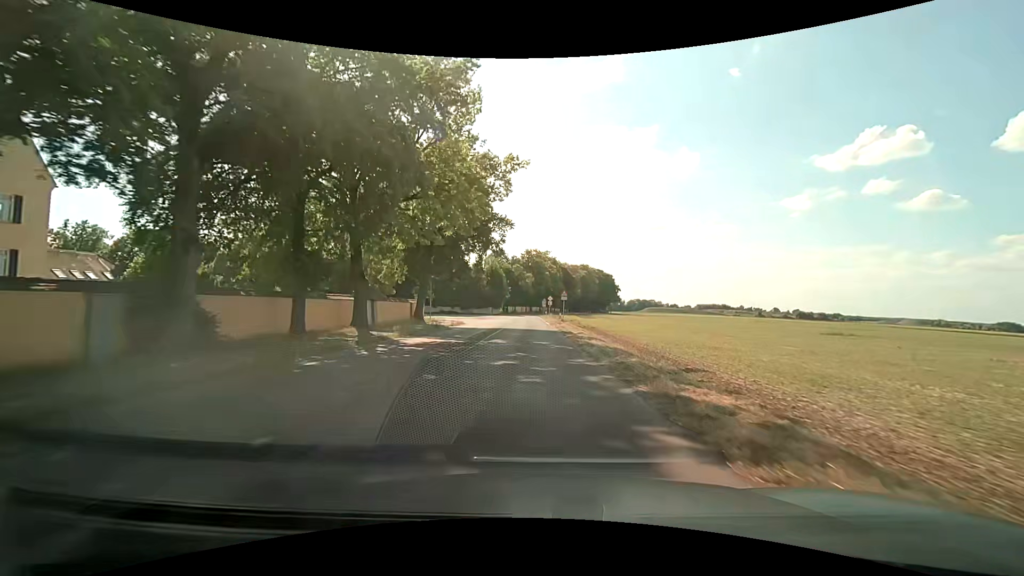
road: unclassified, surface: asphalt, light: Day
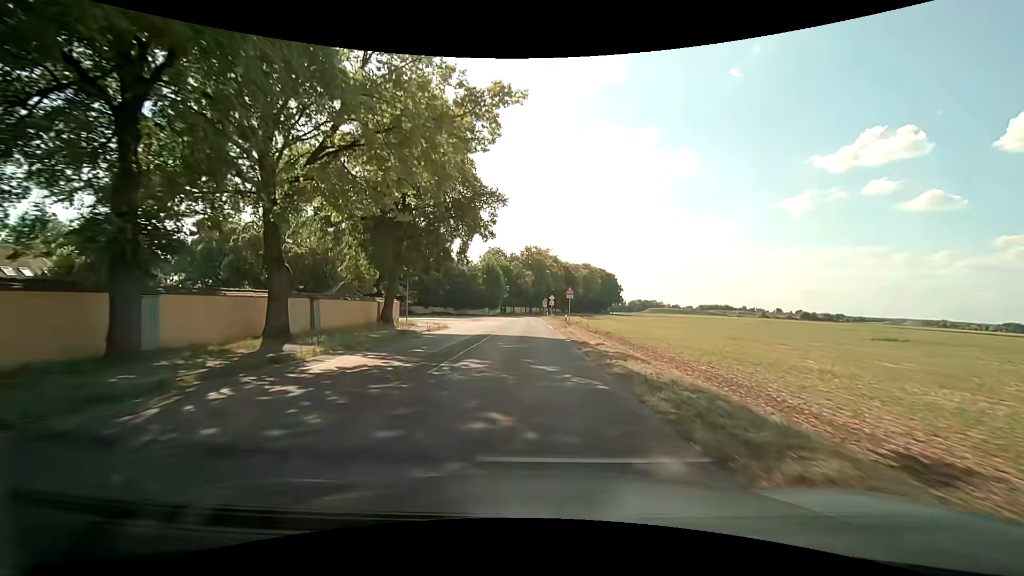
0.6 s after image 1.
(-0.1, +8.9) m; 0°
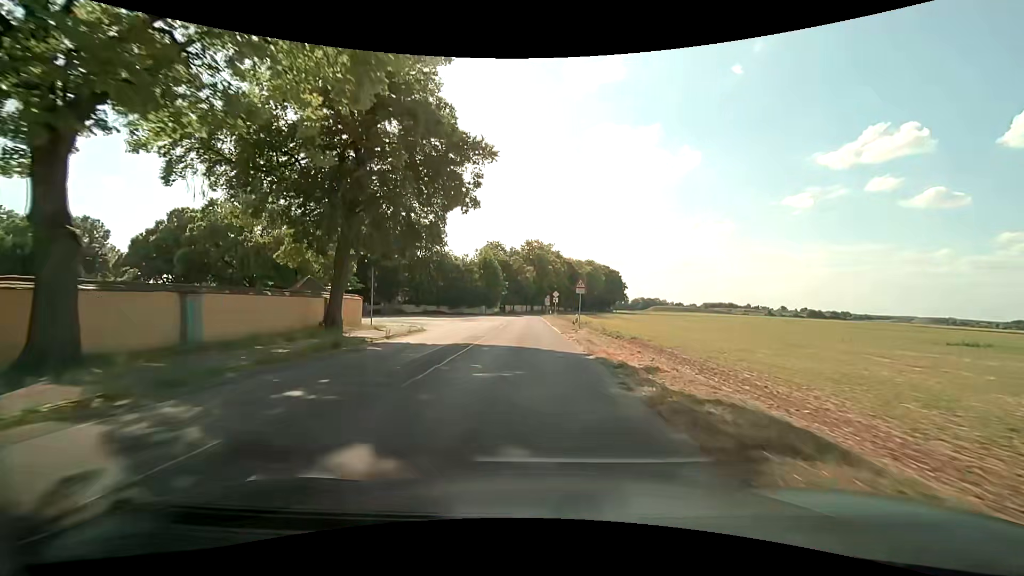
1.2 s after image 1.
(0.0, +8.9) m; 0°
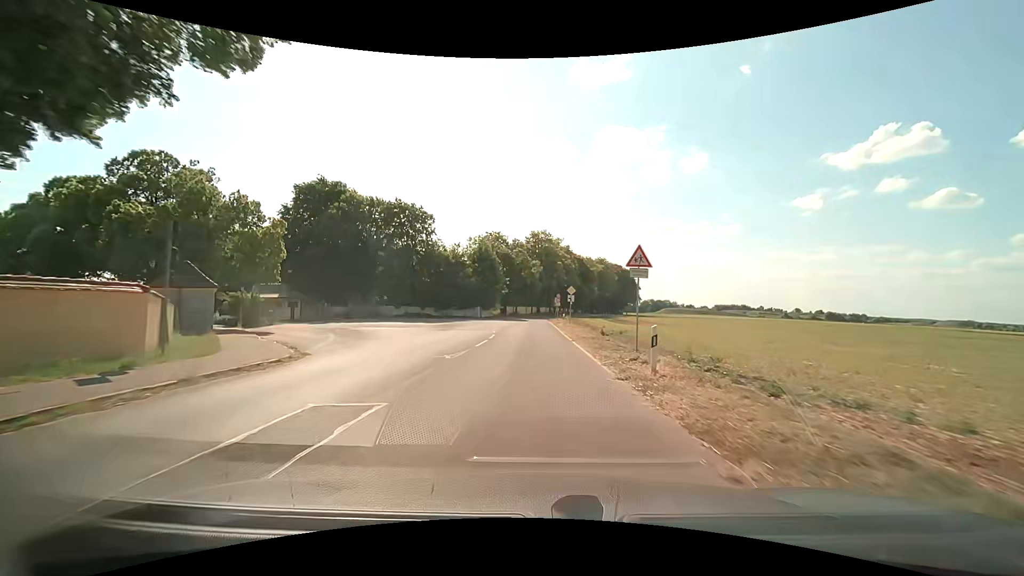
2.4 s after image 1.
(-0.2, +17.7) m; -1°
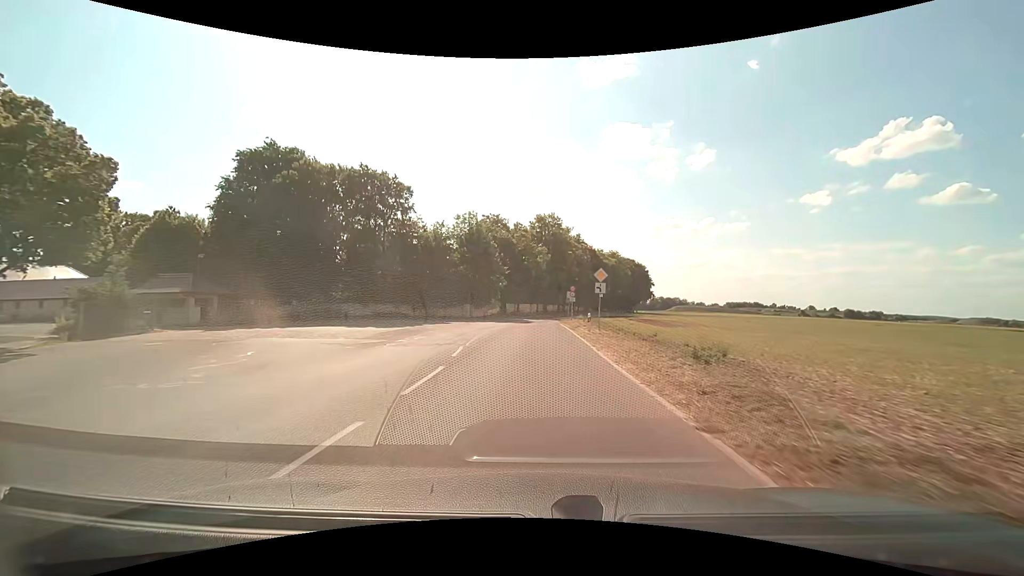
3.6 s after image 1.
(-0.1, +17.4) m; -1°
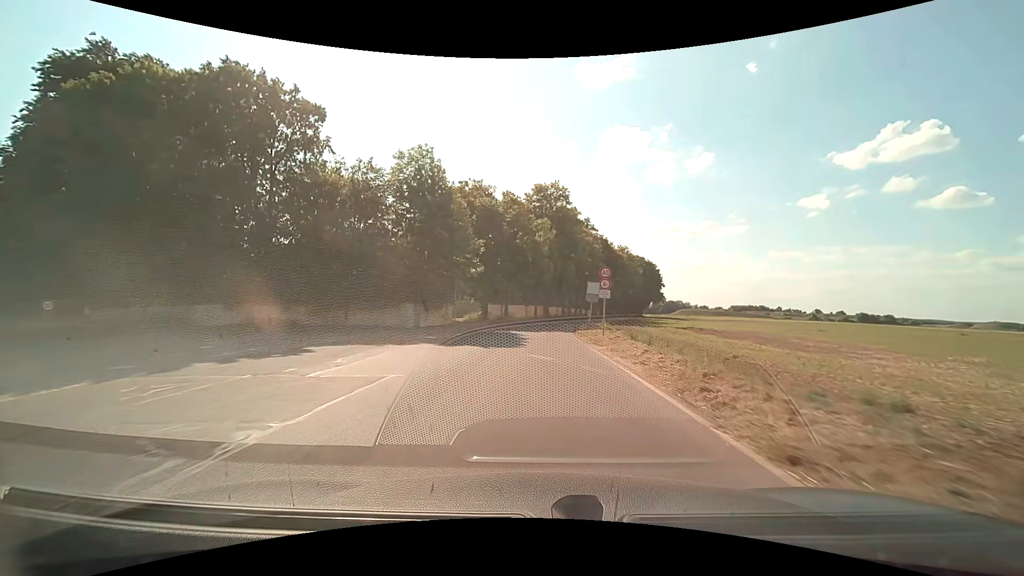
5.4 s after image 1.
(0.0, +25.6) m; 0°
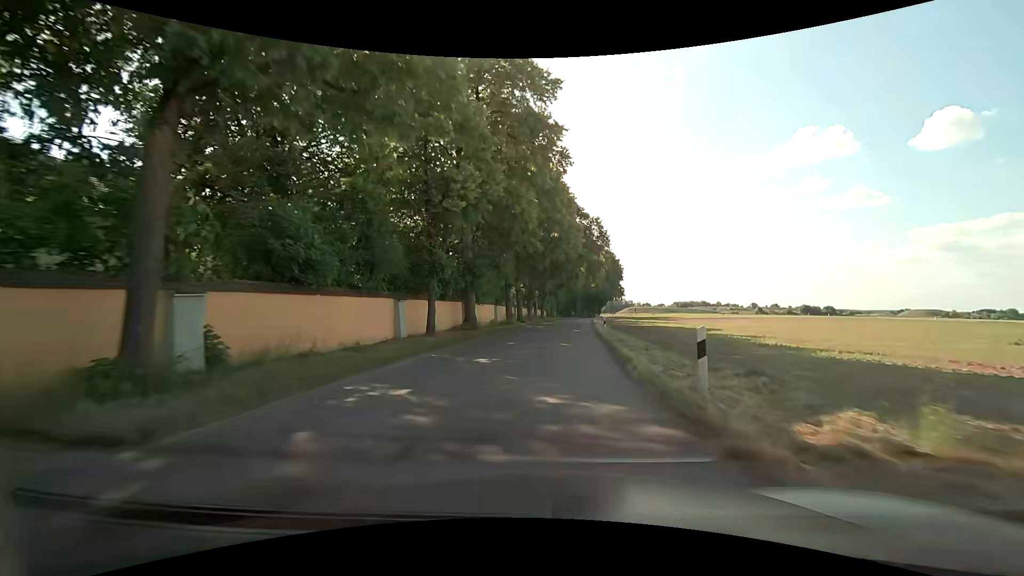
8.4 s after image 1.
(+1.5, +42.2) m; +6°
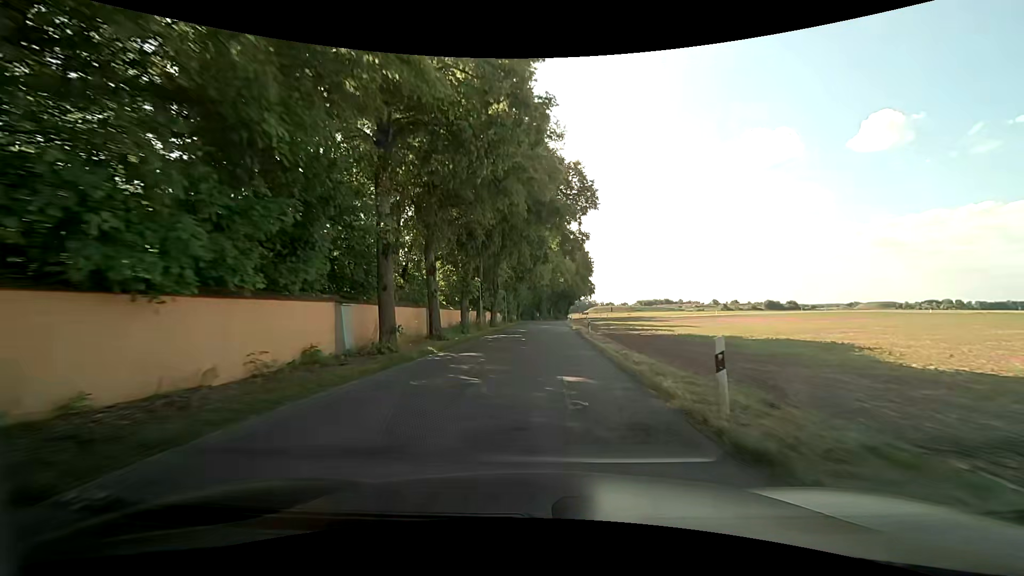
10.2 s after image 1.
(+1.3, +25.5) m; +4°
(0, +10) (0, +20) (+1, +30) (+1, +40) (+1, +50) (+1, +60) (+2, +70) (+2, +80) (+3, +90) (+6, +99) m
